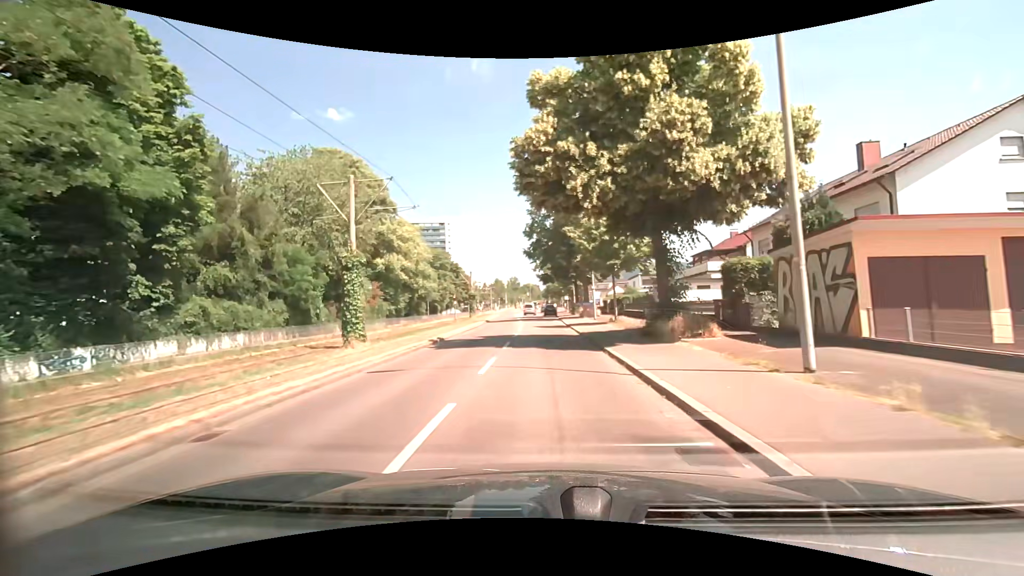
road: tertiary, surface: asphalt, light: Day
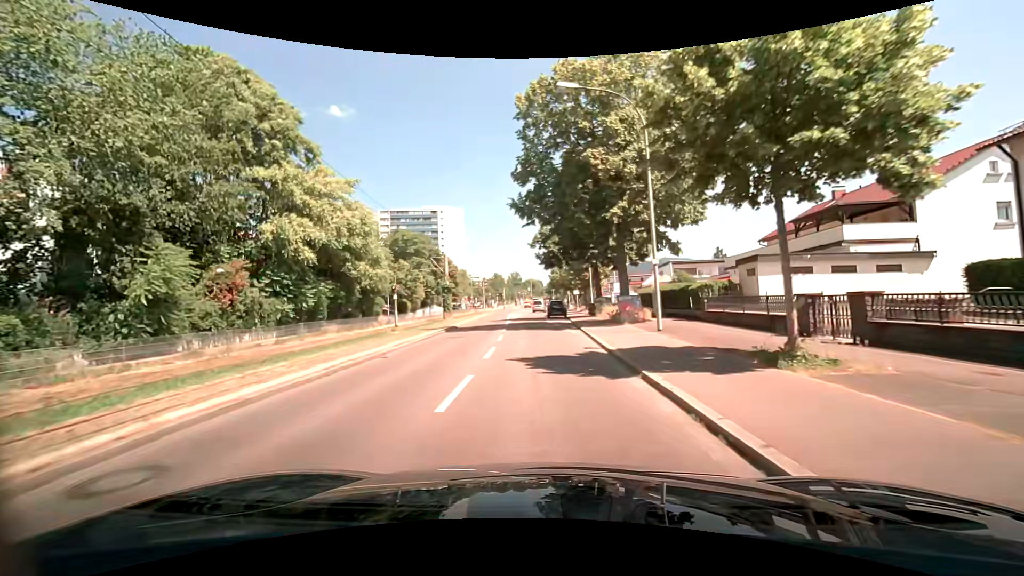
(-0.1, +21.6) m; 0°
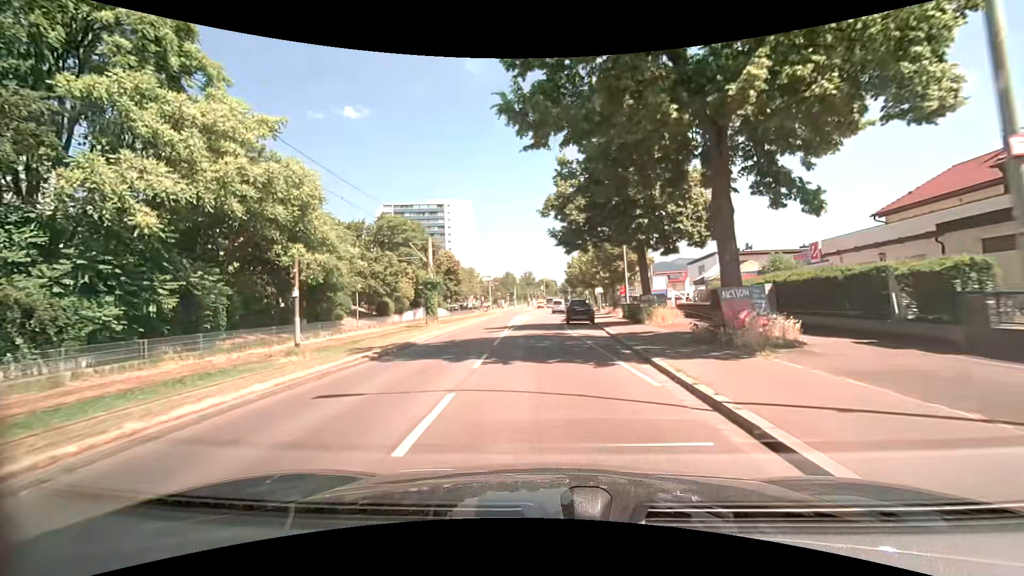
(-0.2, +13.6) m; -2°
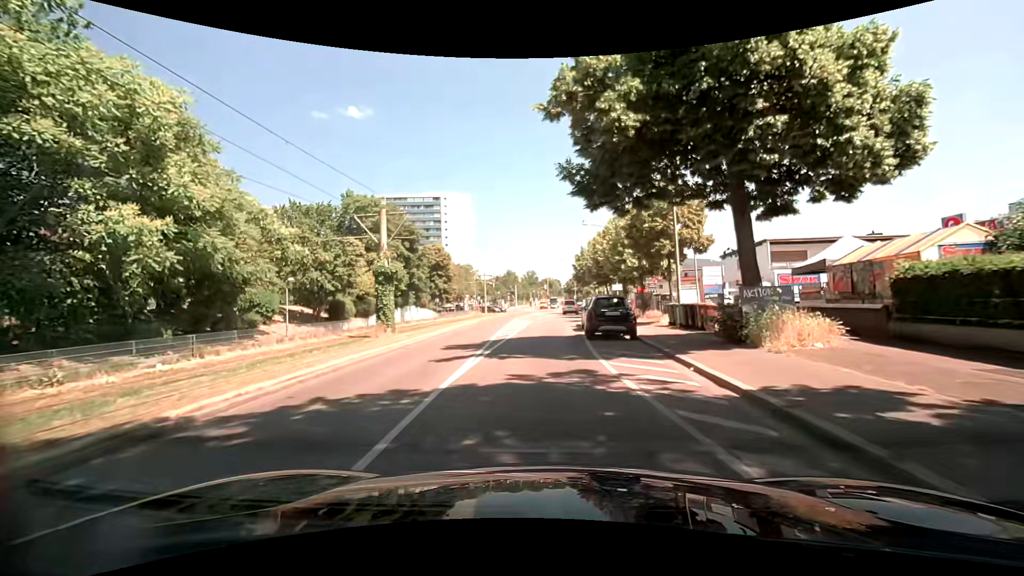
(-0.1, +12.7) m; 0°
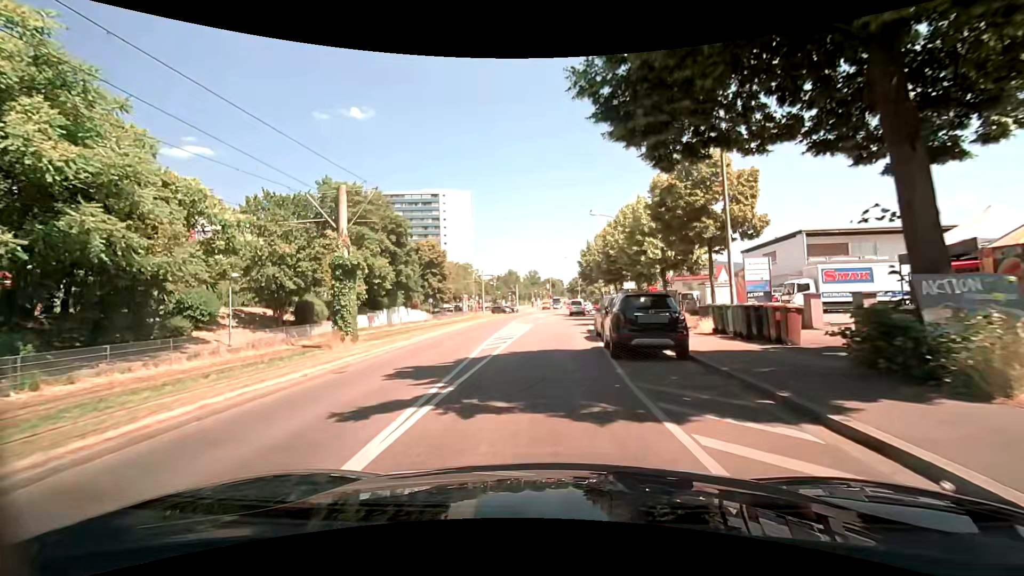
(0.0, +6.0) m; -1°
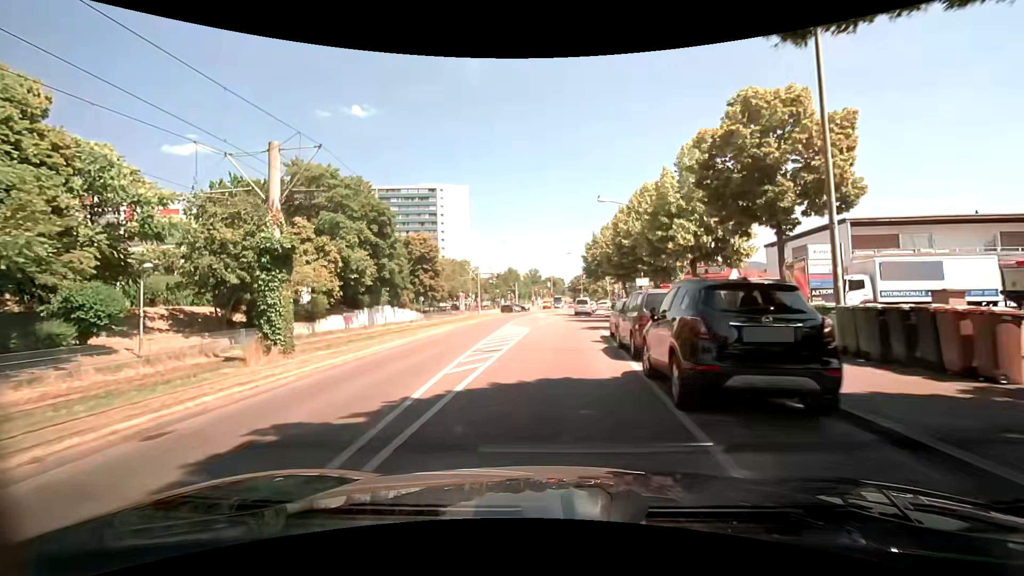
(0.0, +5.8) m; 0°
